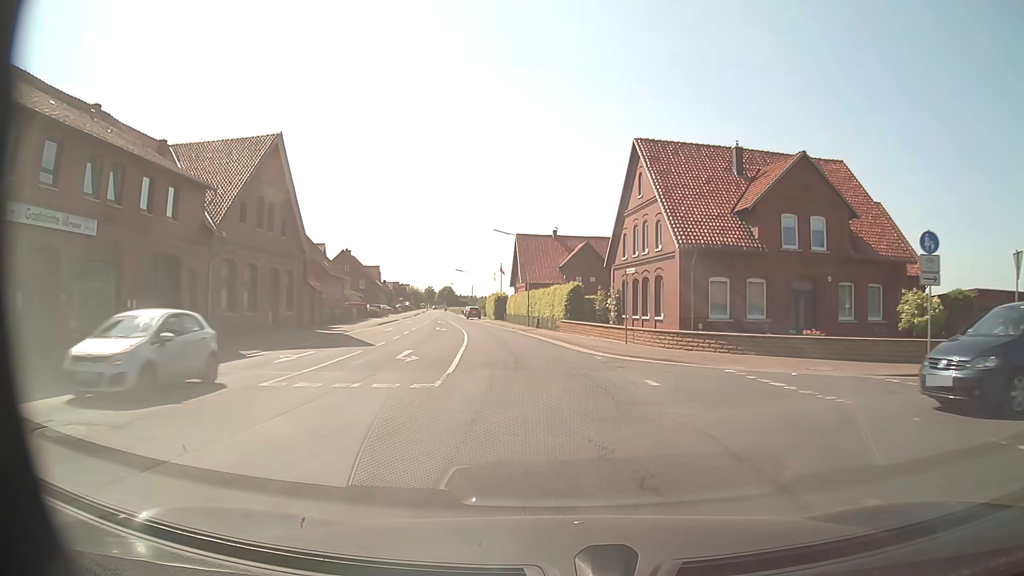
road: secondary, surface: asphalt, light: Day
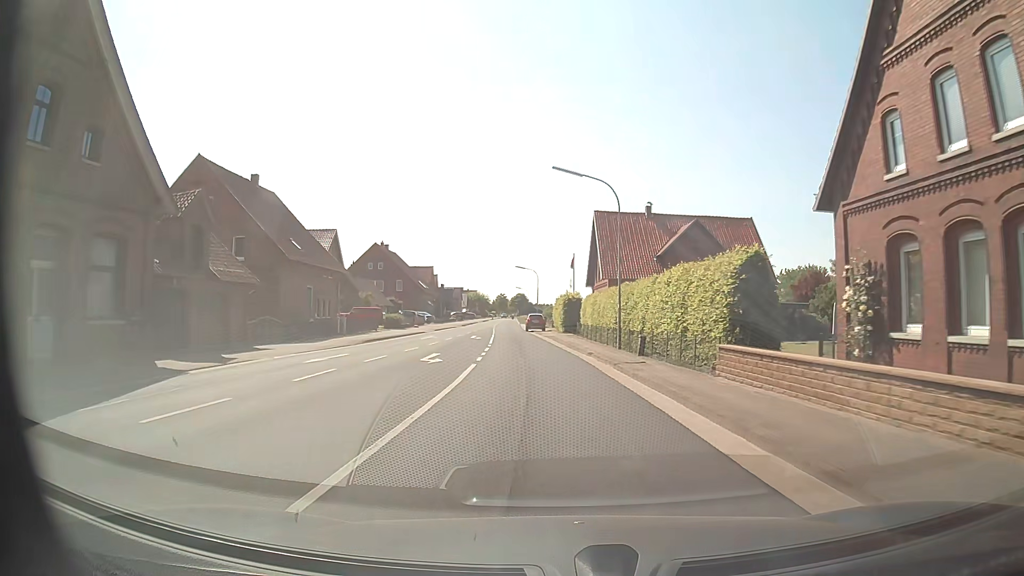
(-1.5, +24.6) m; -7°
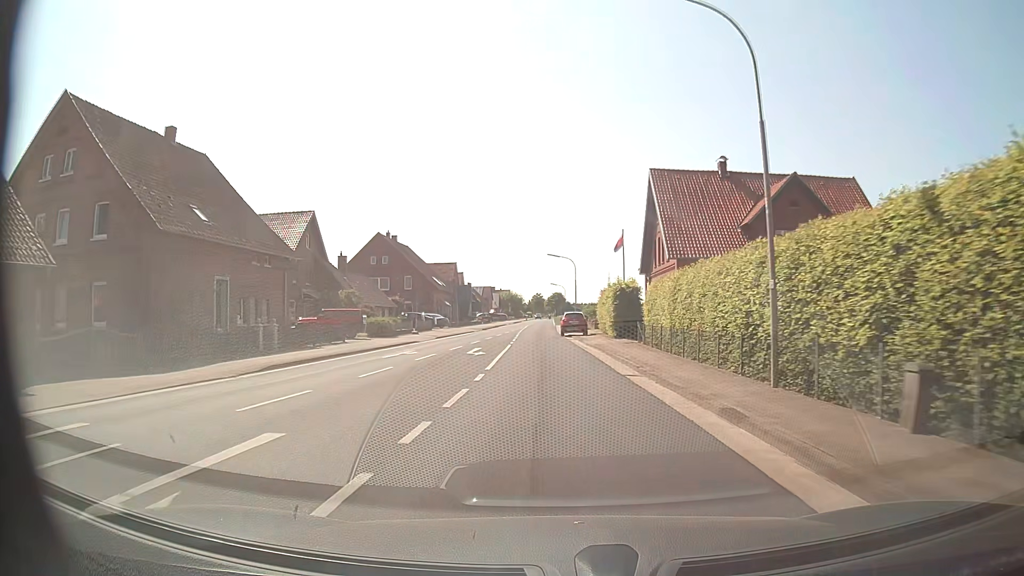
(-0.4, +16.4) m; -3°
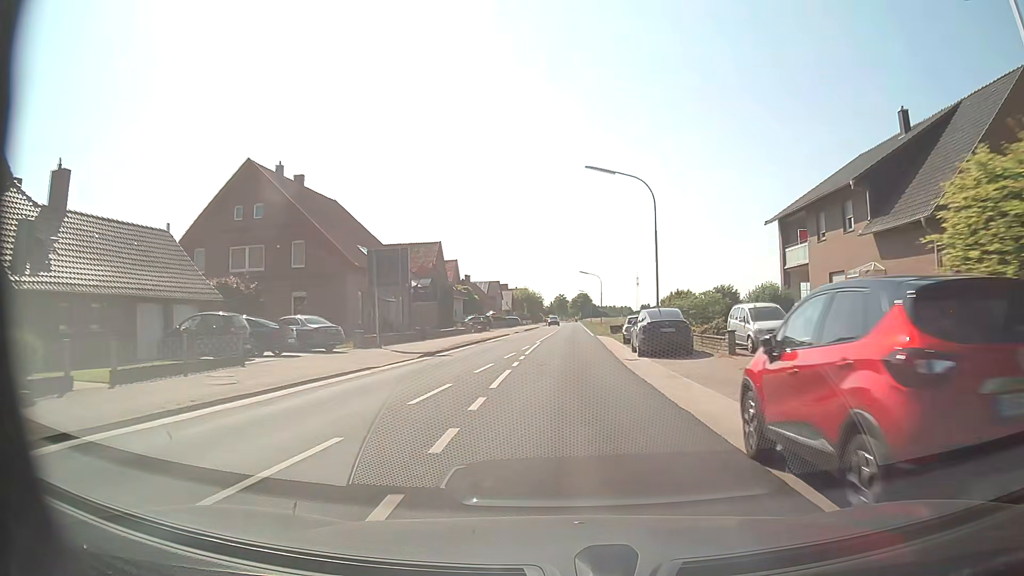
(-1.2, +41.0) m; -2°
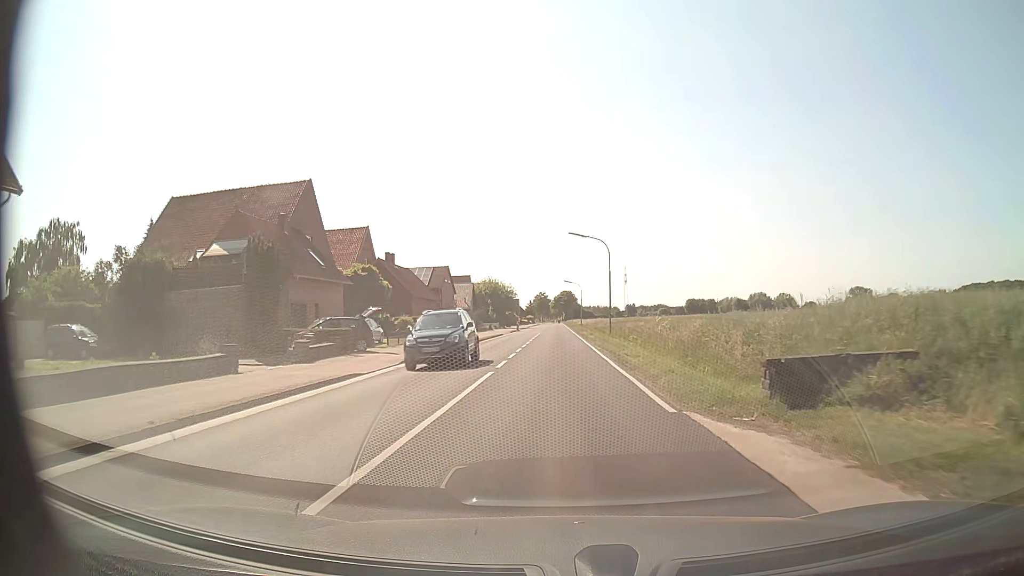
(+0.7, +41.0) m; +2°
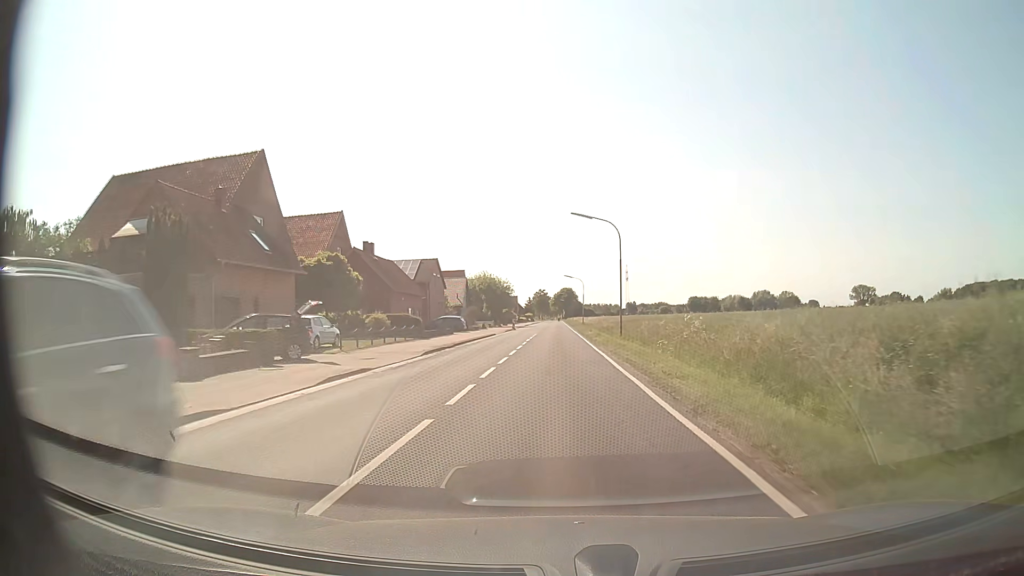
(0.0, +8.2) m; 0°
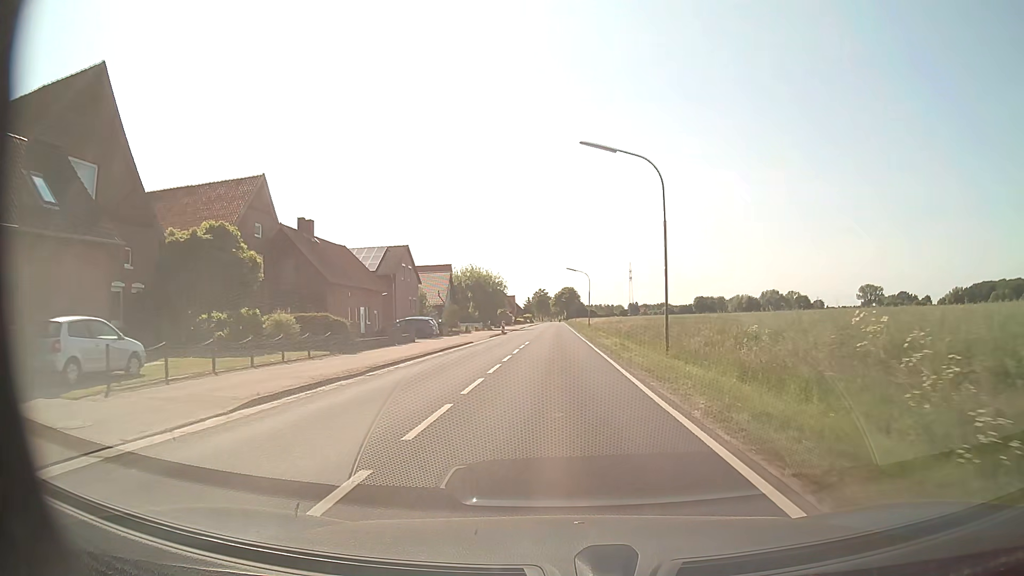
(0.0, +16.4) m; 0°
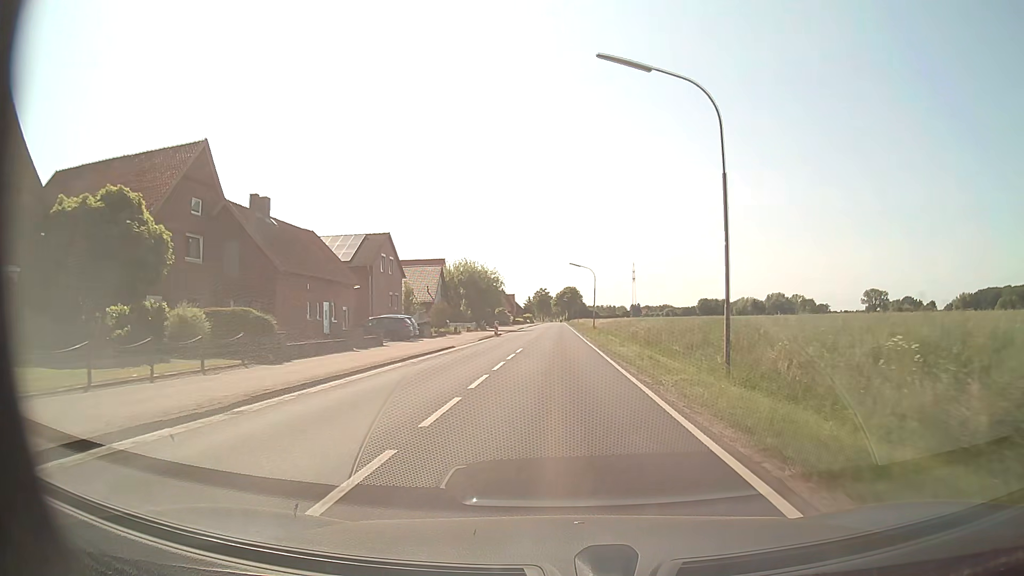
(0.0, +8.2) m; 0°
